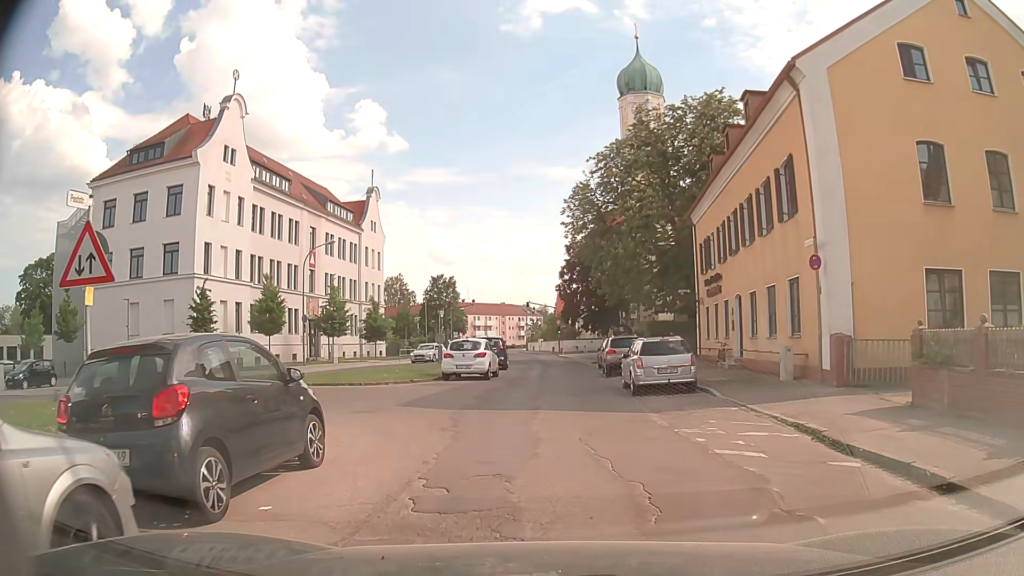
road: tertiary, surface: asphalt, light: Day
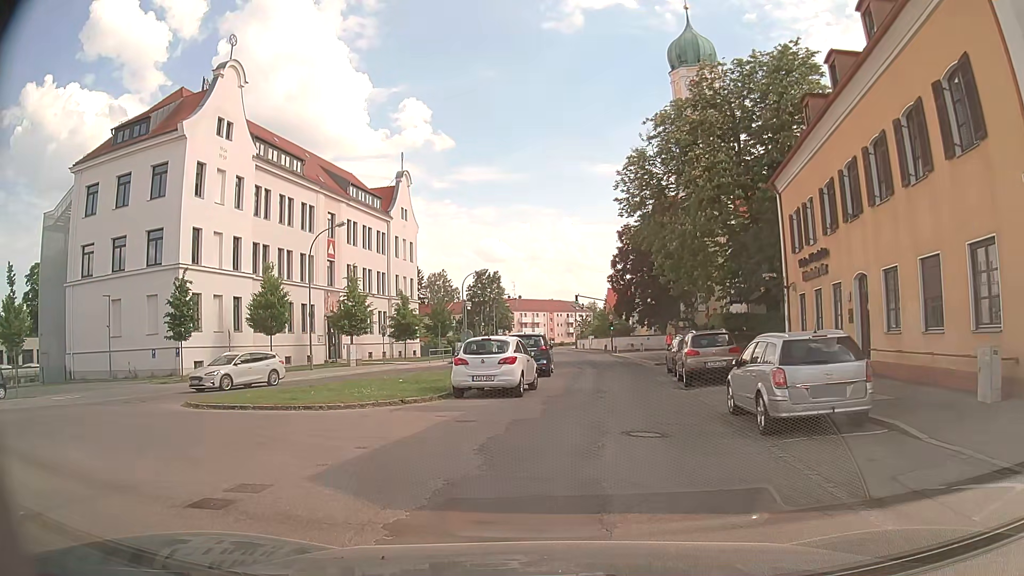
(+0.1, +7.7) m; -4°
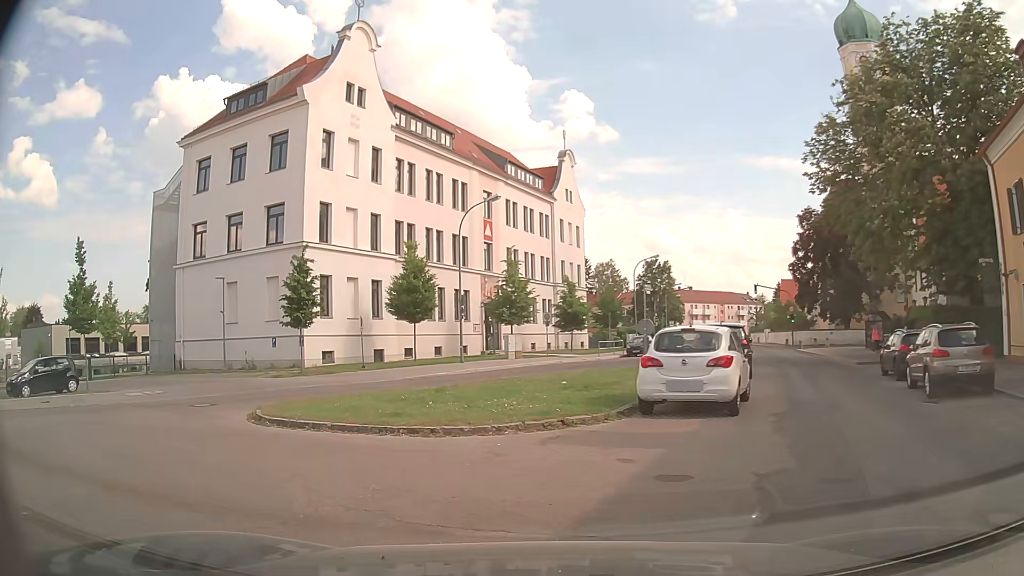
(-0.5, +5.2) m; -15°
